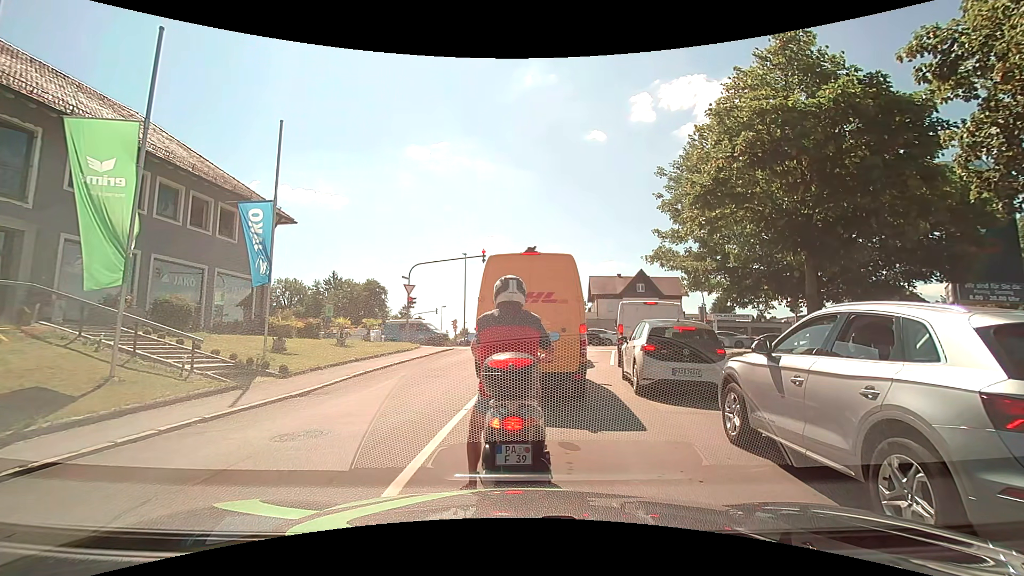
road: residential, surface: asphalt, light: Day
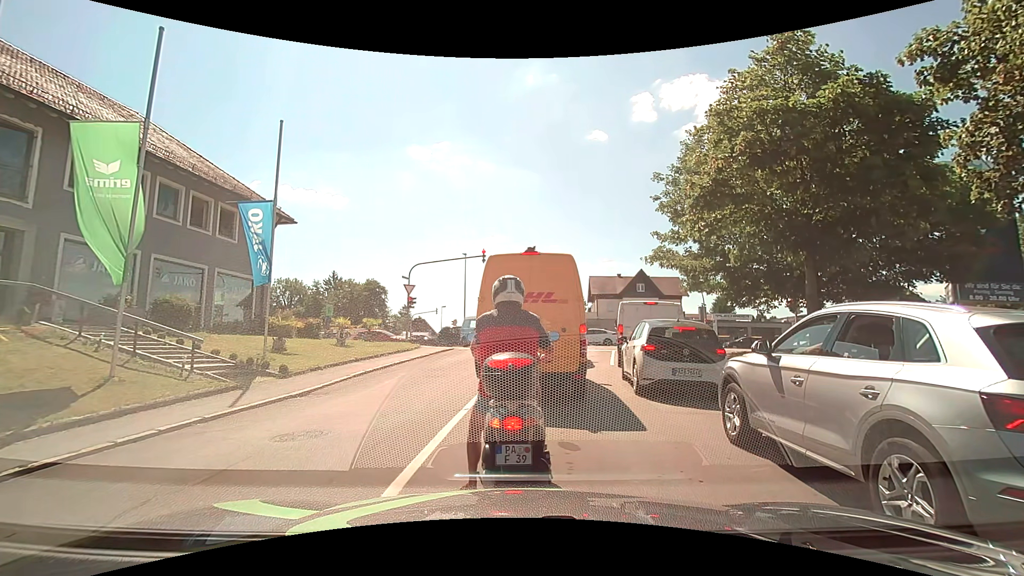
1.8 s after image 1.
(0.0, 0.0) m; 0°
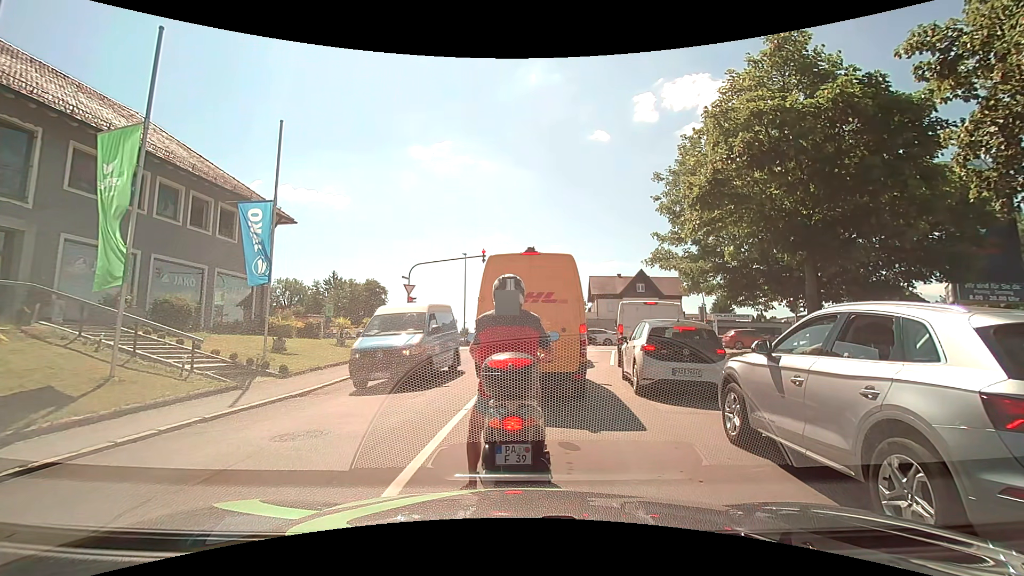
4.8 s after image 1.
(0.0, 0.0) m; 0°
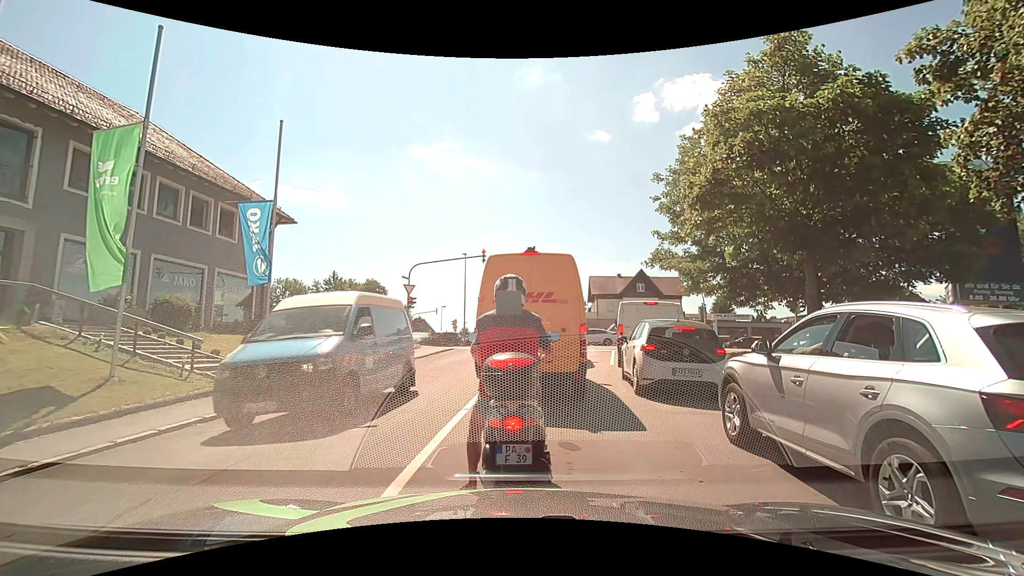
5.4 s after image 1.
(0.0, 0.0) m; 0°
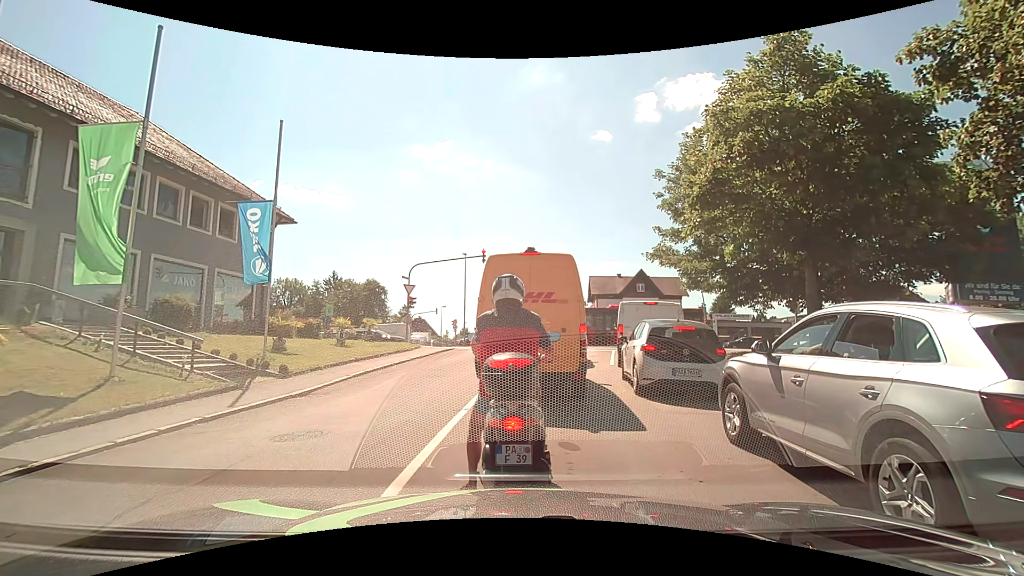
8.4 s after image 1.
(0.0, 0.0) m; 0°
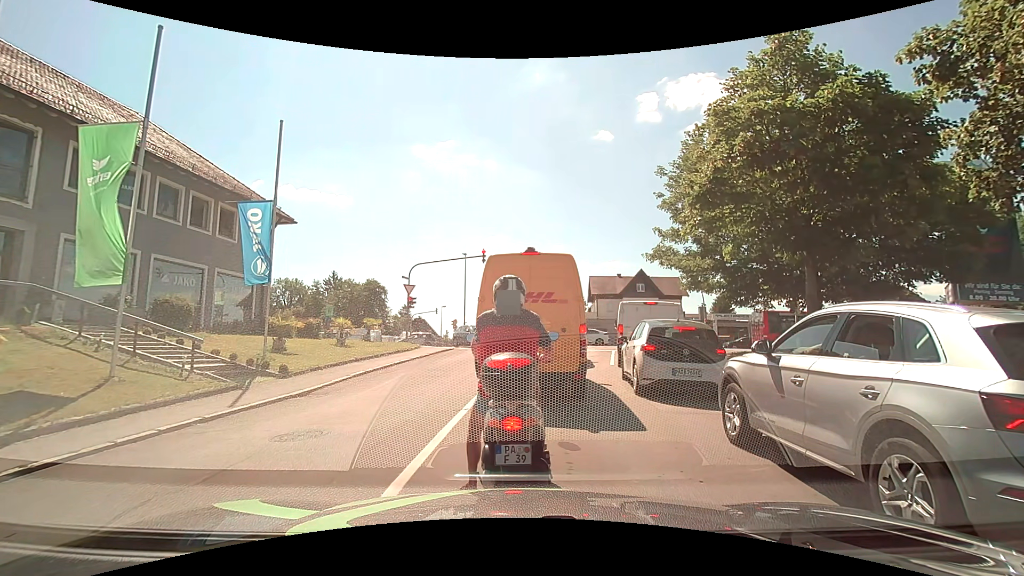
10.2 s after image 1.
(0.0, 0.0) m; 0°
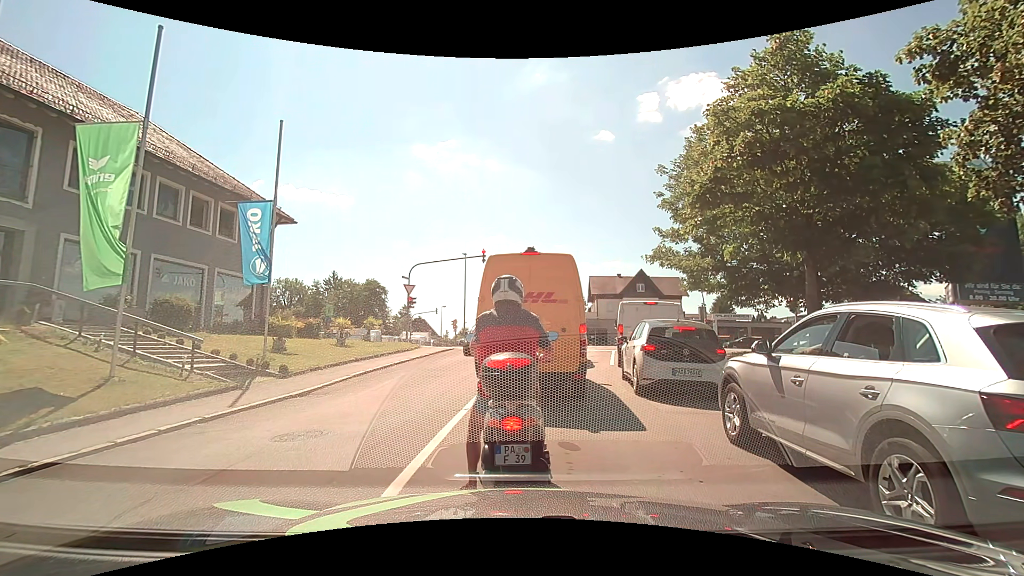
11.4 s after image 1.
(0.0, 0.0) m; 0°
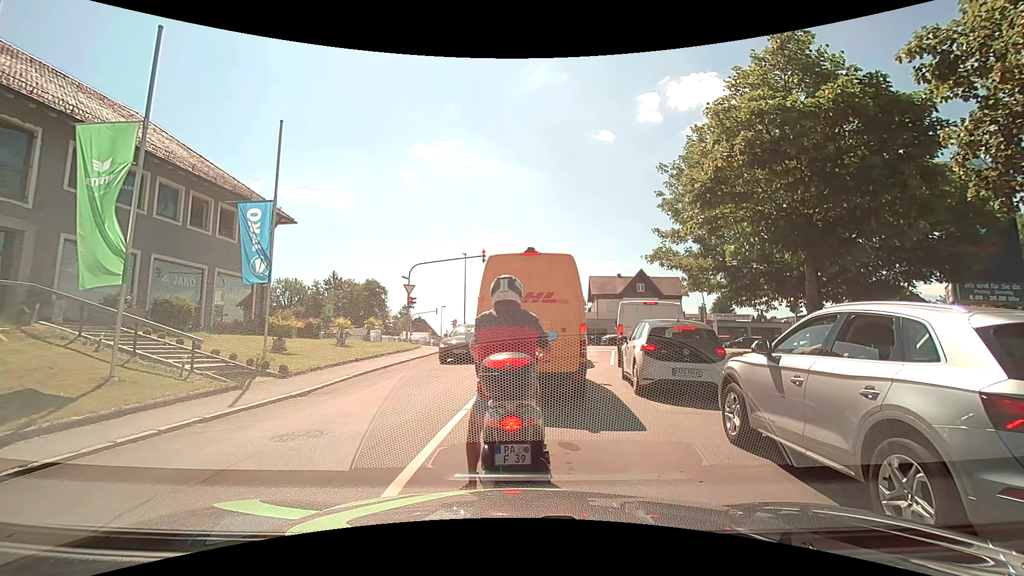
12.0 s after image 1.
(0.0, 0.0) m; 0°
(0, +10) (+2, +20) (+3, +30) (+2, +40) (-5, +47) (-14, +50) (-24, +51) (-34, +52) (-44, +54) (-54, +55) m
